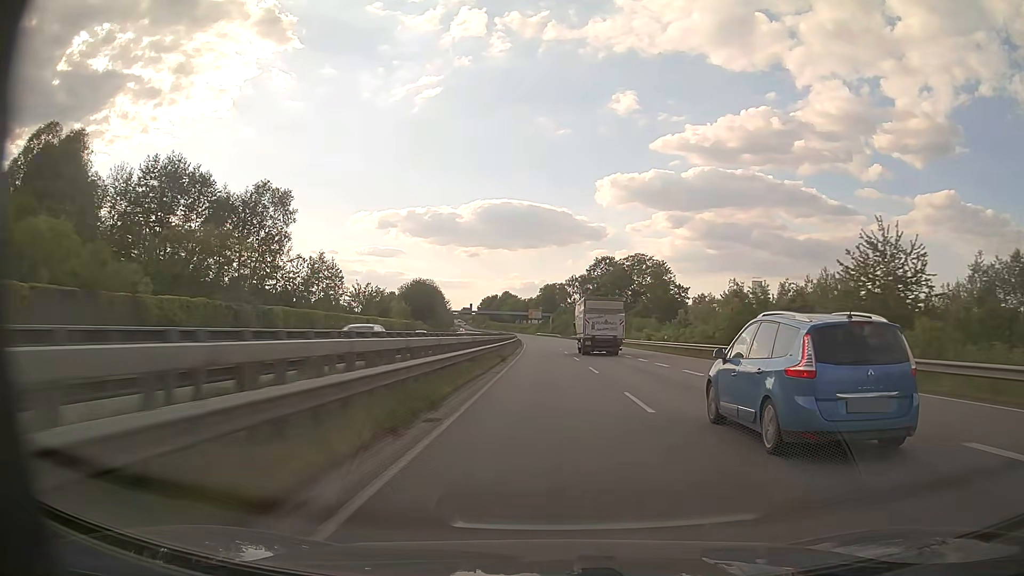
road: trunk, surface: asphalt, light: Day
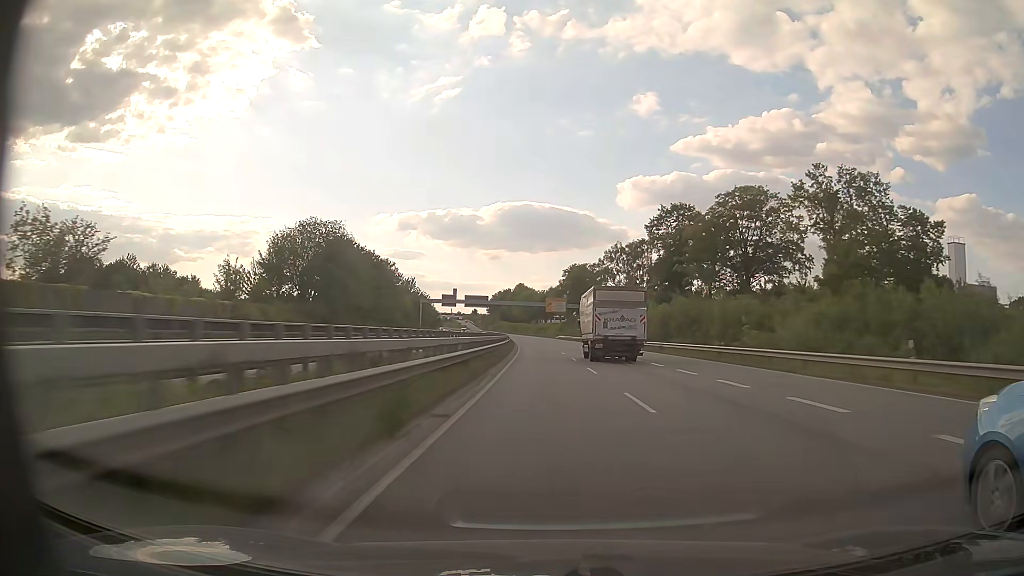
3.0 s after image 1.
(-1.4, +84.5) m; -2°
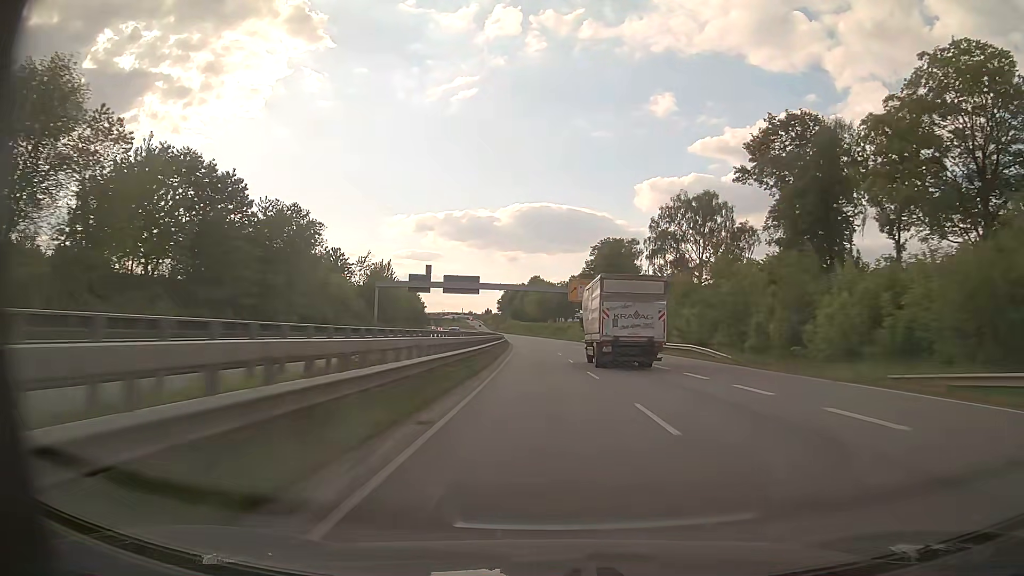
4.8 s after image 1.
(-0.6, +51.1) m; -2°
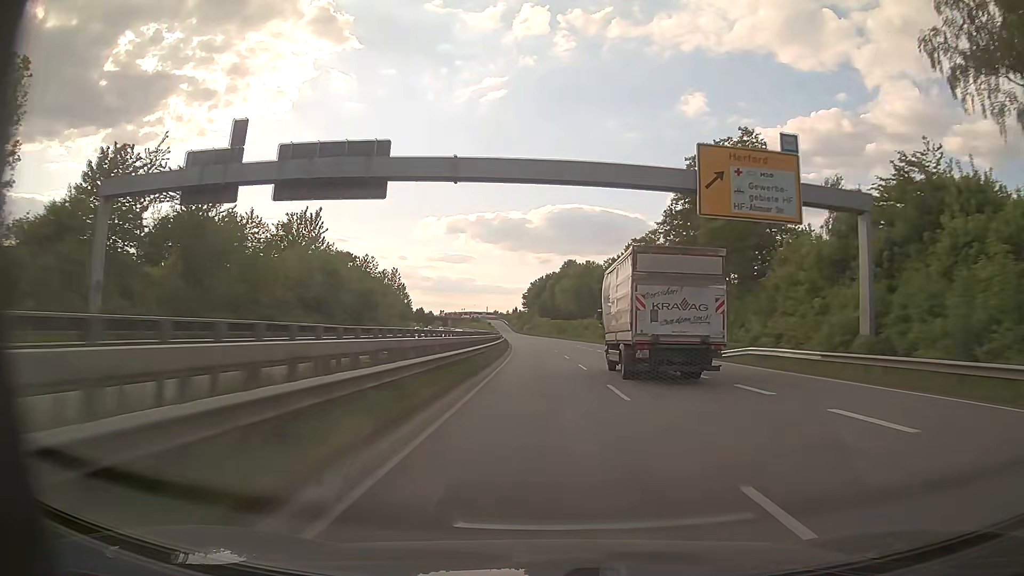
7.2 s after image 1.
(-1.5, +67.5) m; -2°
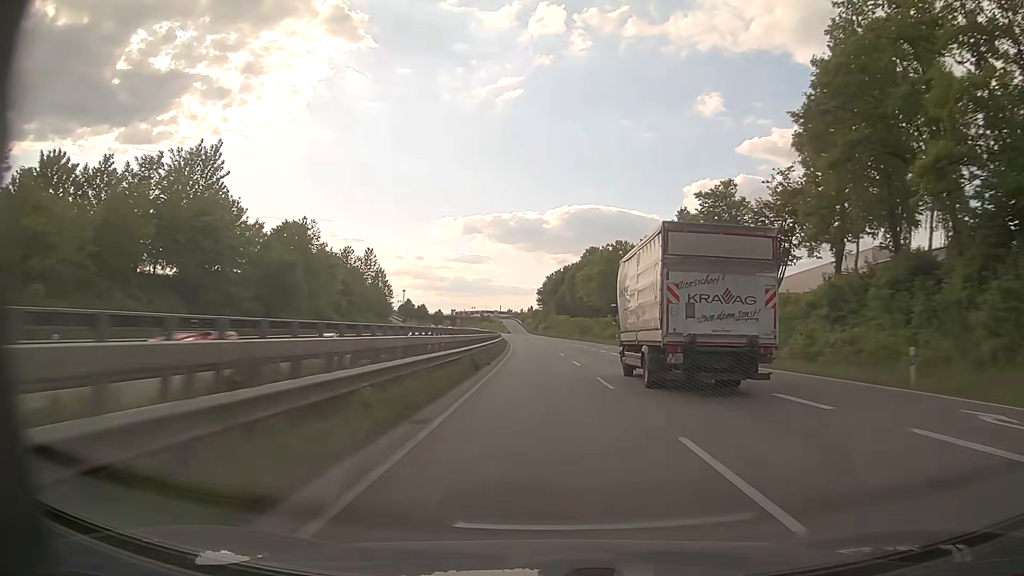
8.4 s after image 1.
(-0.5, +33.4) m; -1°
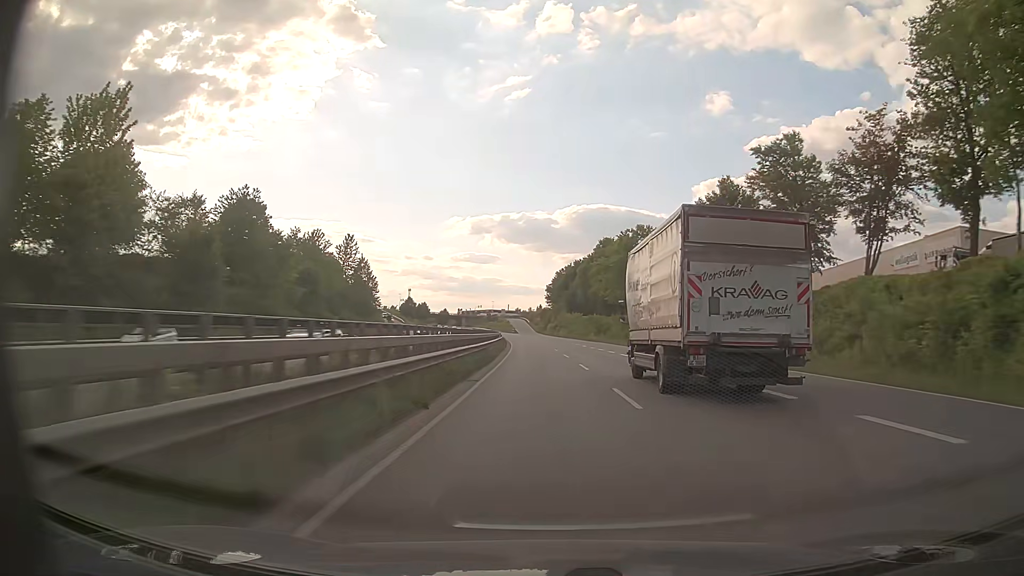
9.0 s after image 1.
(-0.2, +16.6) m; -1°
(0, +10) (0, +20) (0, +30) (-1, +40) (-1, +50) (-2, +60) (-2, +70) (-3, +80) (-4, +90) (-4, +100) m
